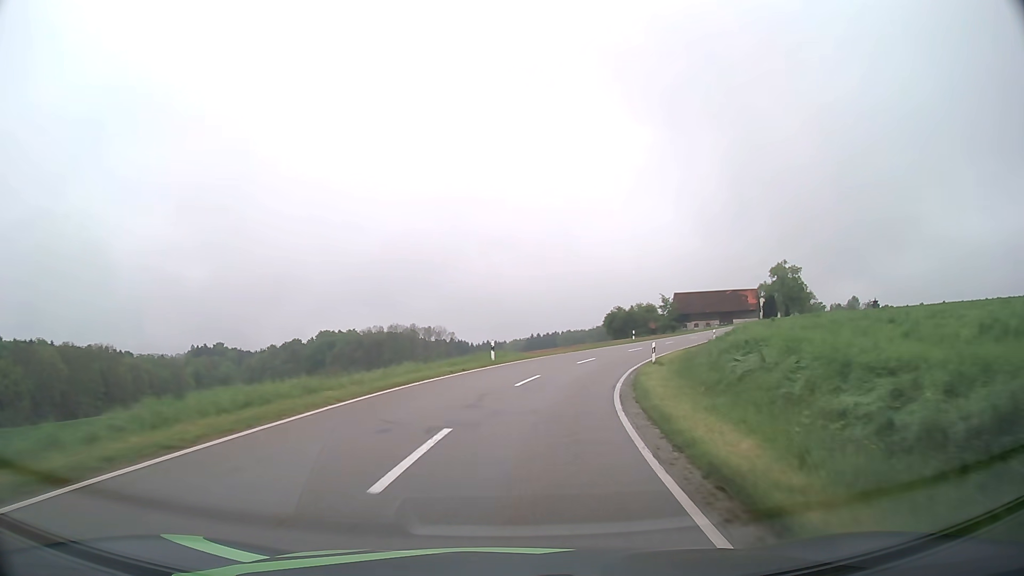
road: tertiary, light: Day
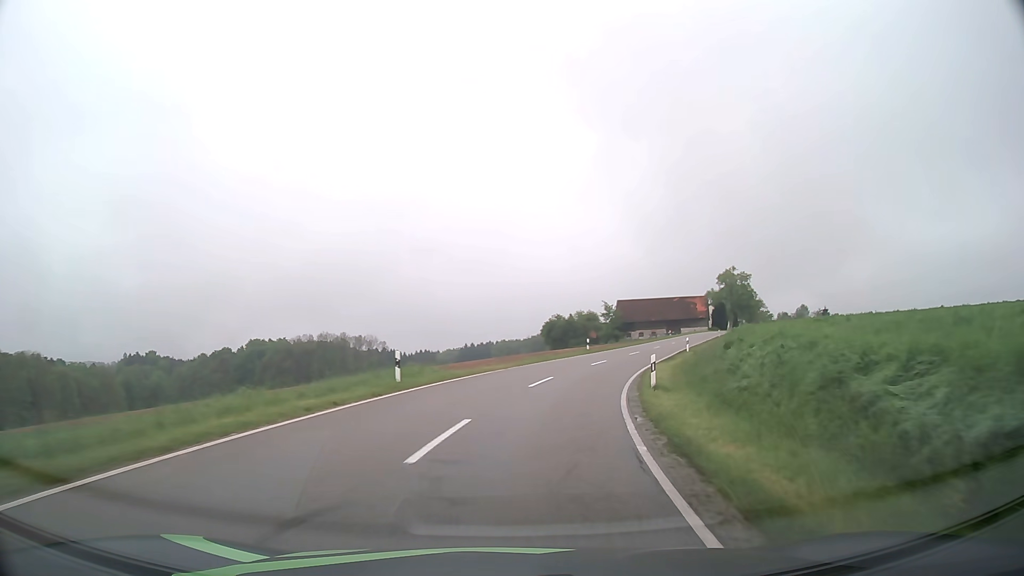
(+0.5, +10.6) m; +6°
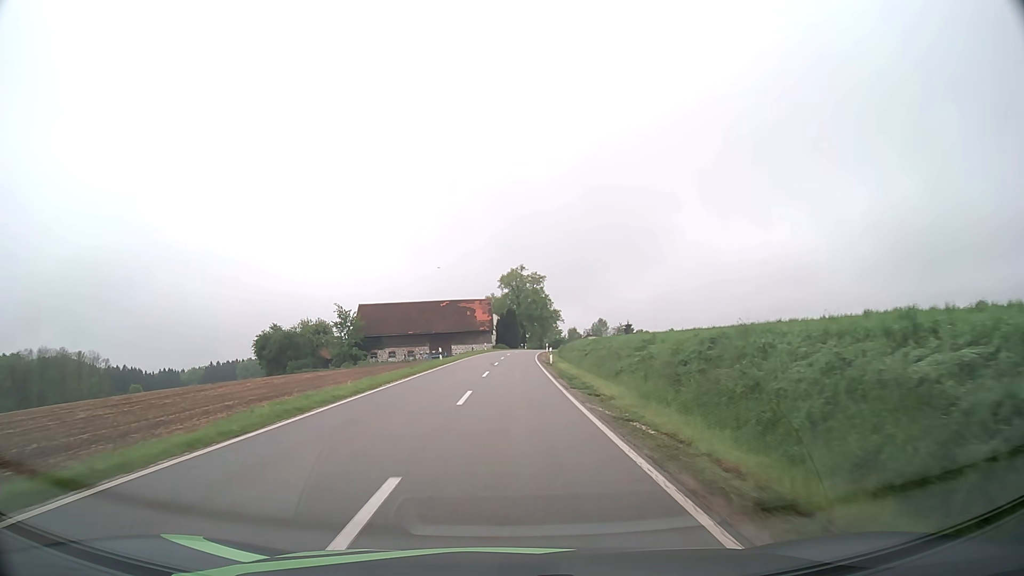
(+11.9, +50.9) m; +21°
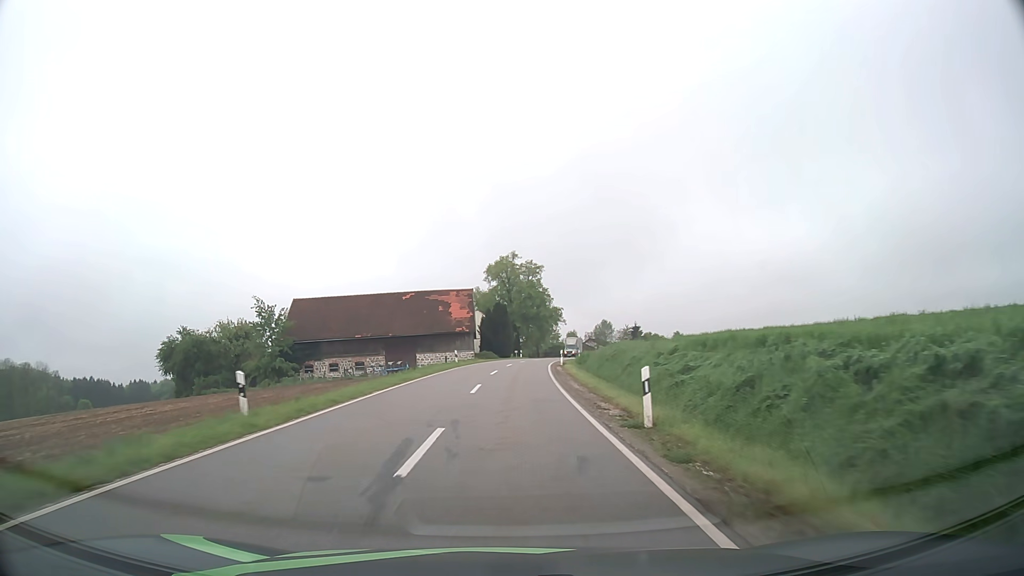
(+0.3, +32.1) m; +1°
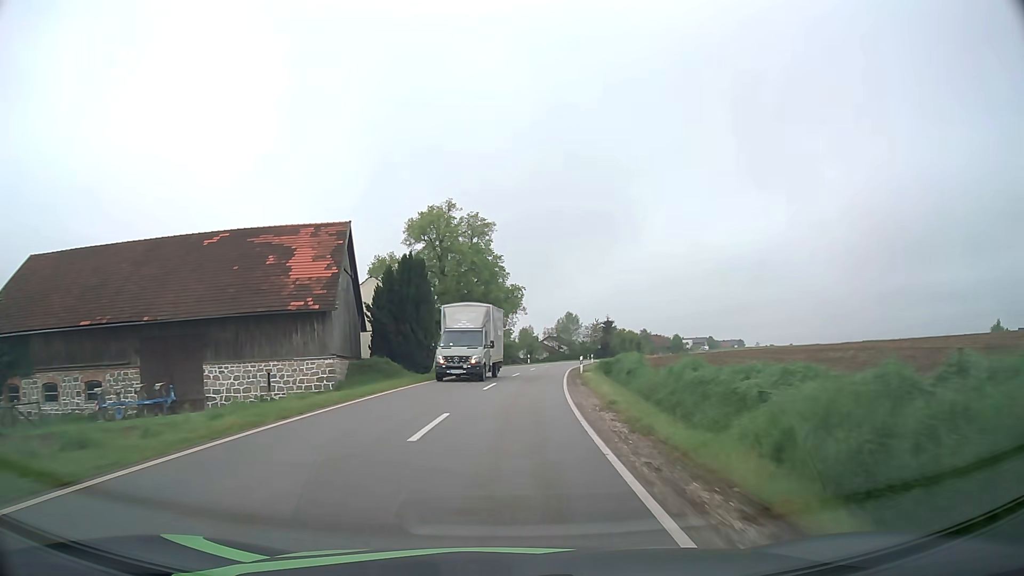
(+1.4, +45.6) m; +5°
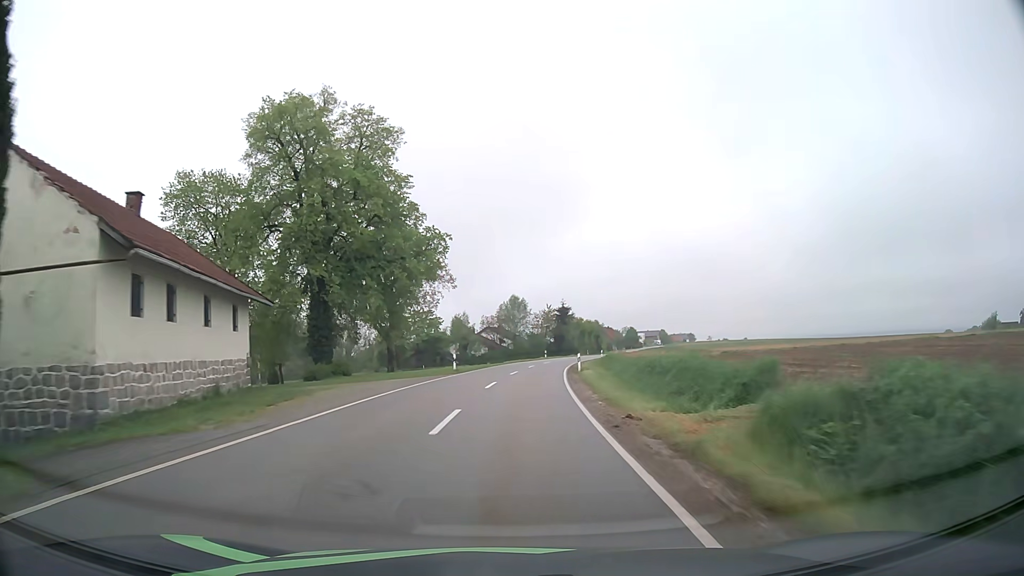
(+1.6, +35.8) m; +5°
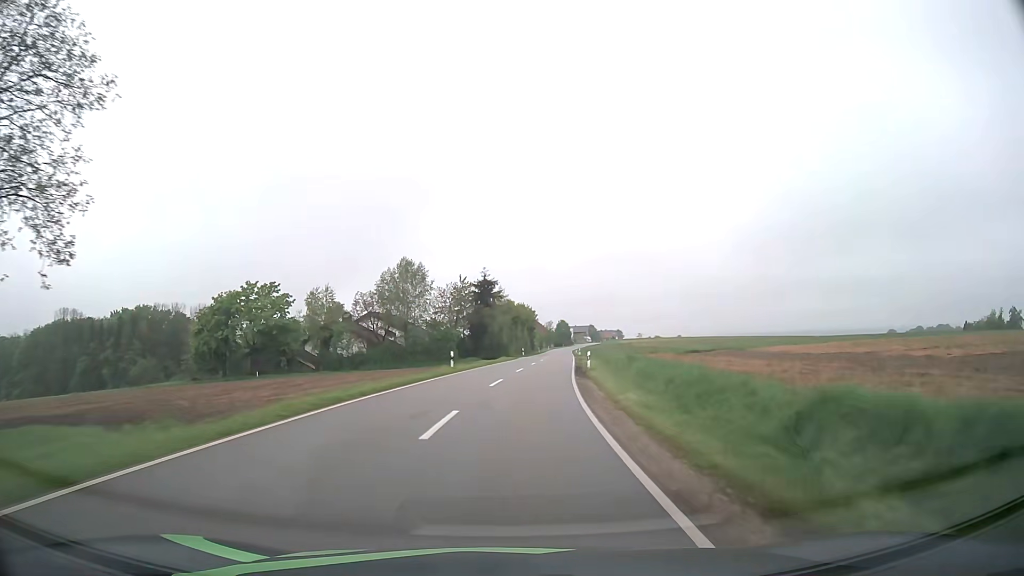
(+3.1, +48.9) m; +7°
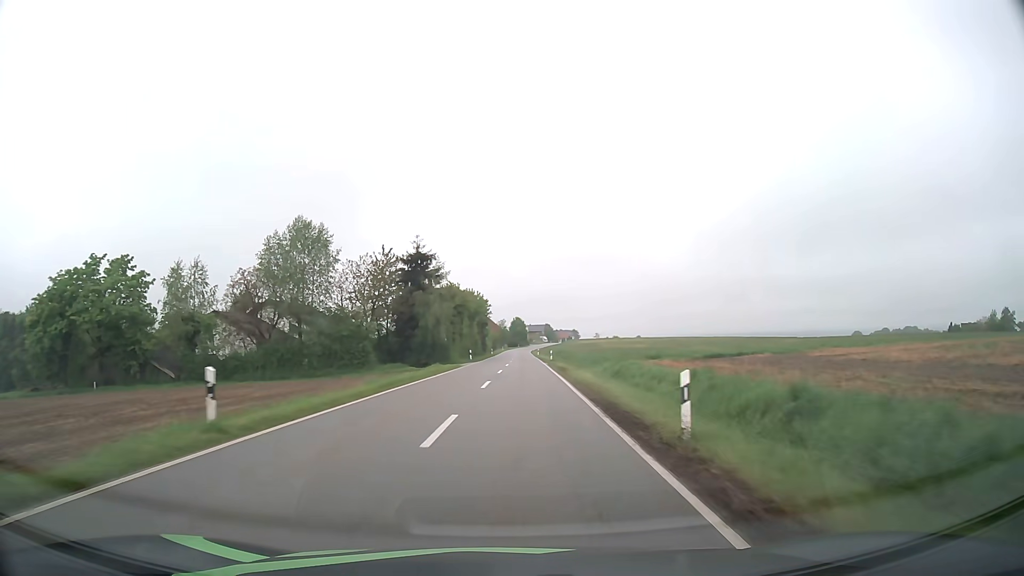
(+0.9, +24.8) m; +4°
(0, +10) (0, +20) (+1, +30) (+1, +40) (+1, +50) (+2, +60) (+2, +70) (+2, +80) (+3, +90) (+3, +100) m
